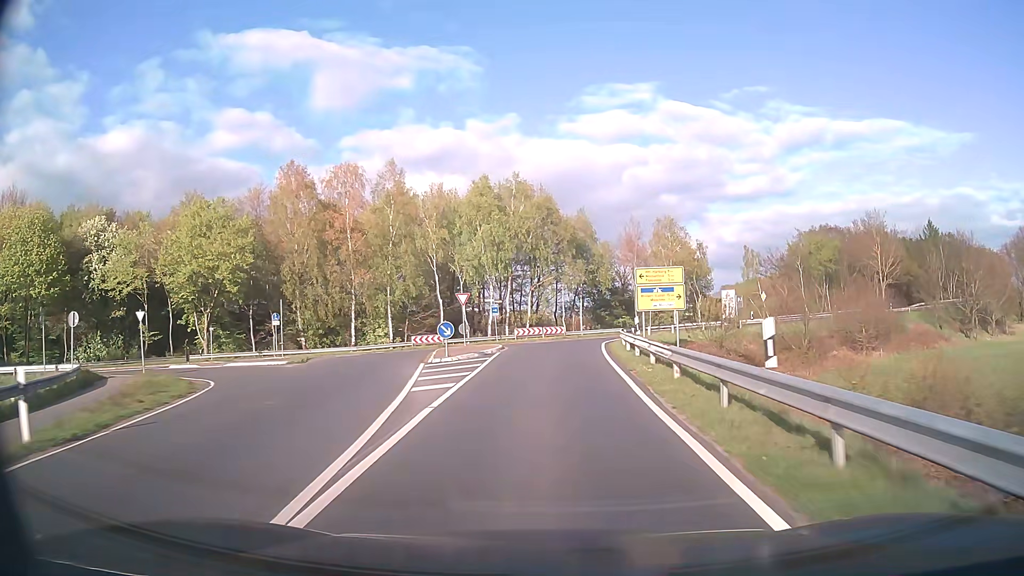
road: secondary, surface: asphalt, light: Day
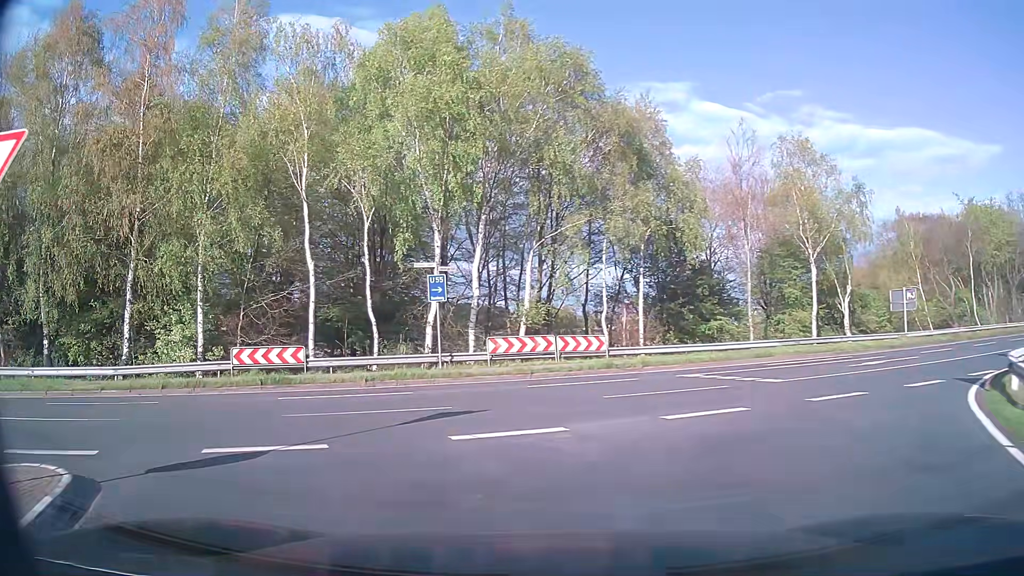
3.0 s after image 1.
(+0.4, +33.7) m; -2°
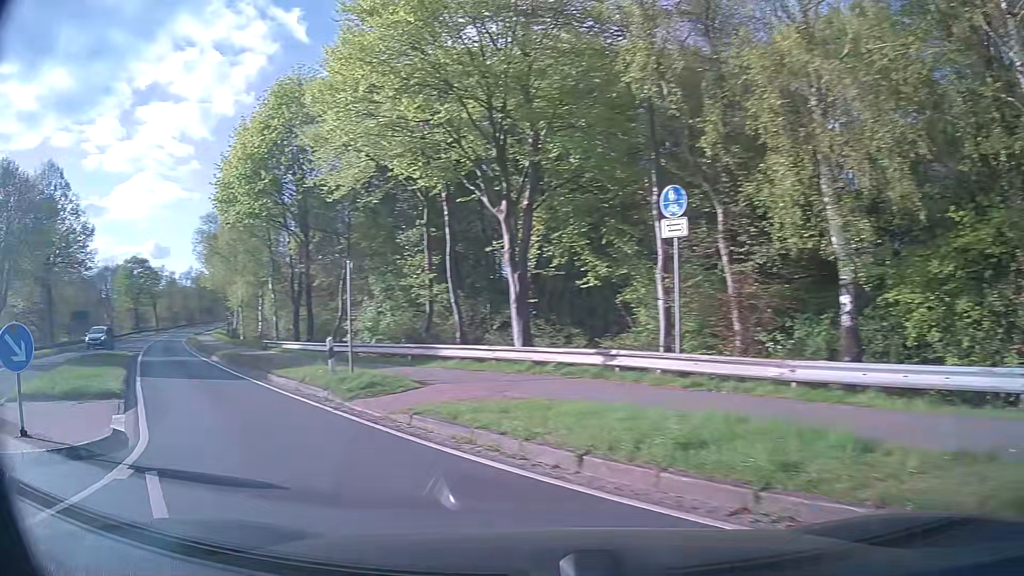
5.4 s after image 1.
(-8.5, +13.3) m; -74°
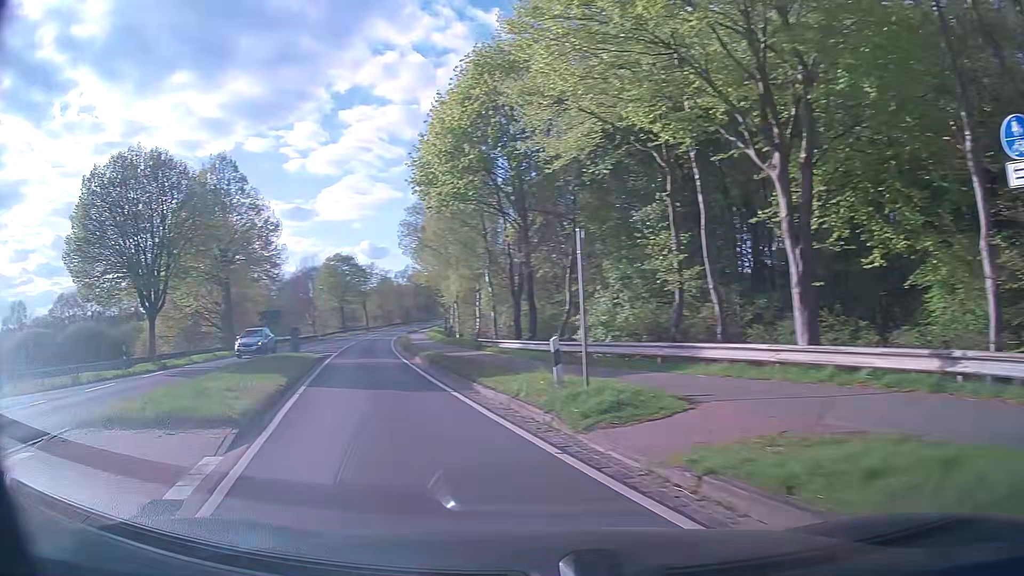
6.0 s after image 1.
(-0.7, +4.3) m; -19°
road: tertiary
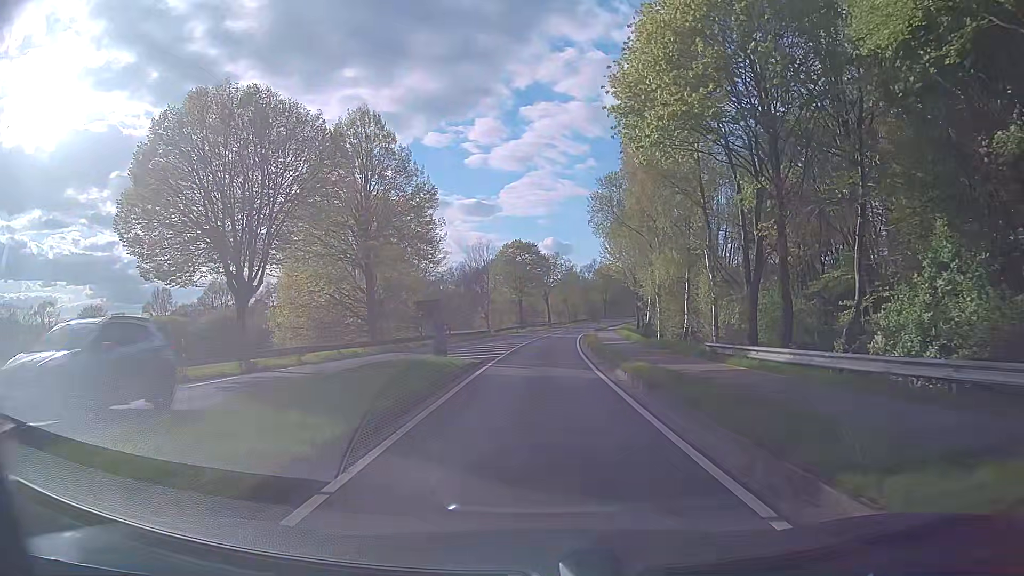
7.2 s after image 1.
(-2.0, +9.7) m; -16°
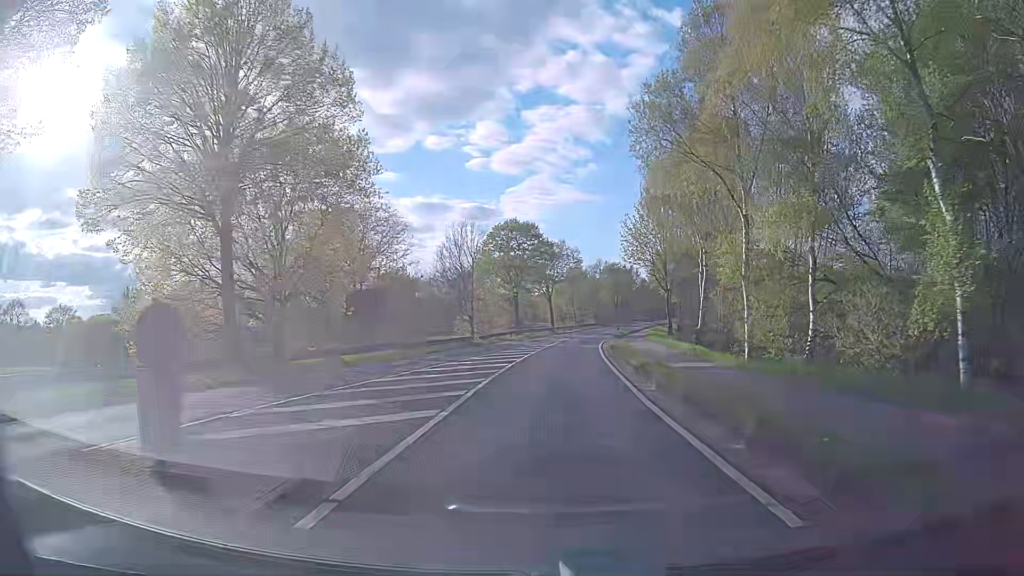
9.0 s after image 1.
(-0.3, +18.8) m; 0°
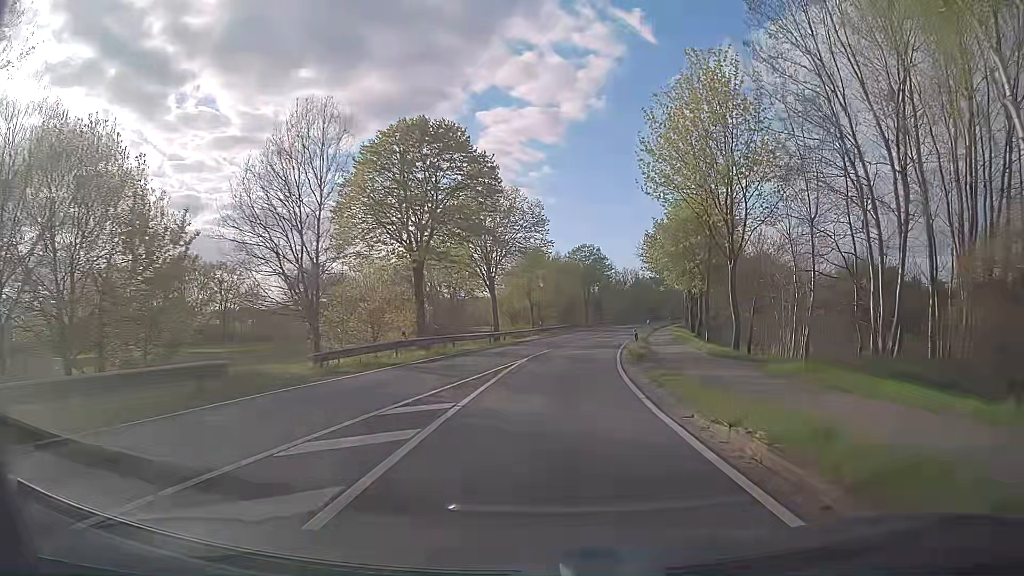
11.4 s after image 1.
(+0.8, +31.5) m; +4°
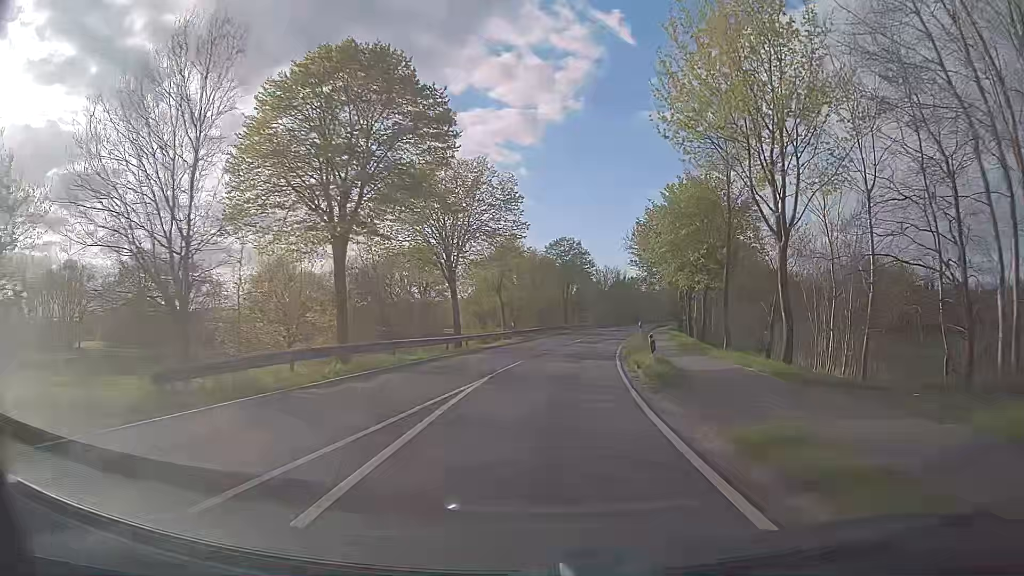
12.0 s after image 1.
(+0.2, +8.7) m; +2°
(0, +10) (+1, +20) (+2, +30) (+3, +40) (+4, +50) (+6, +60) (+8, +69) (+10, +79) (+12, +89) (+15, +99) m
